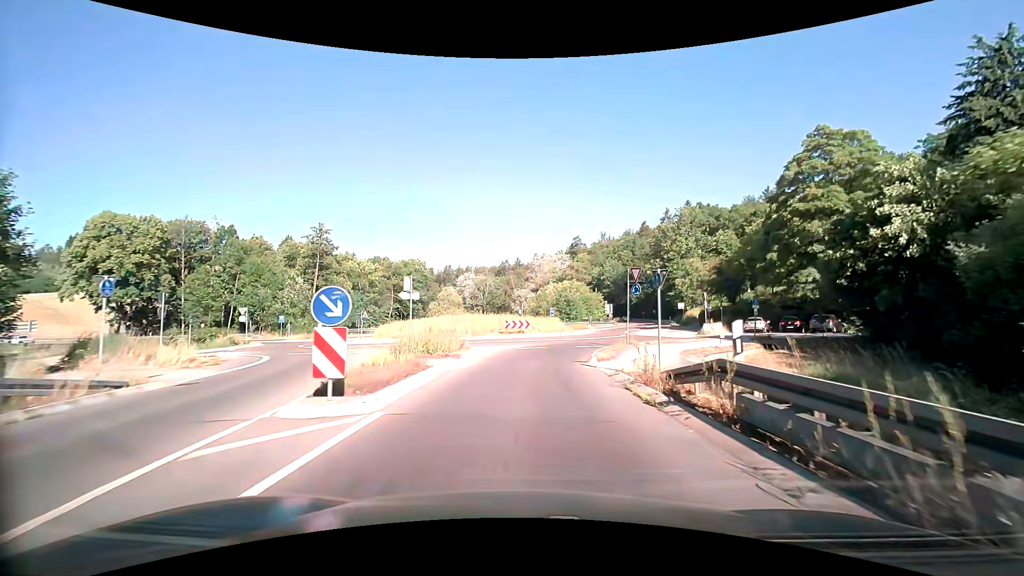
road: secondary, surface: asphalt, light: Day
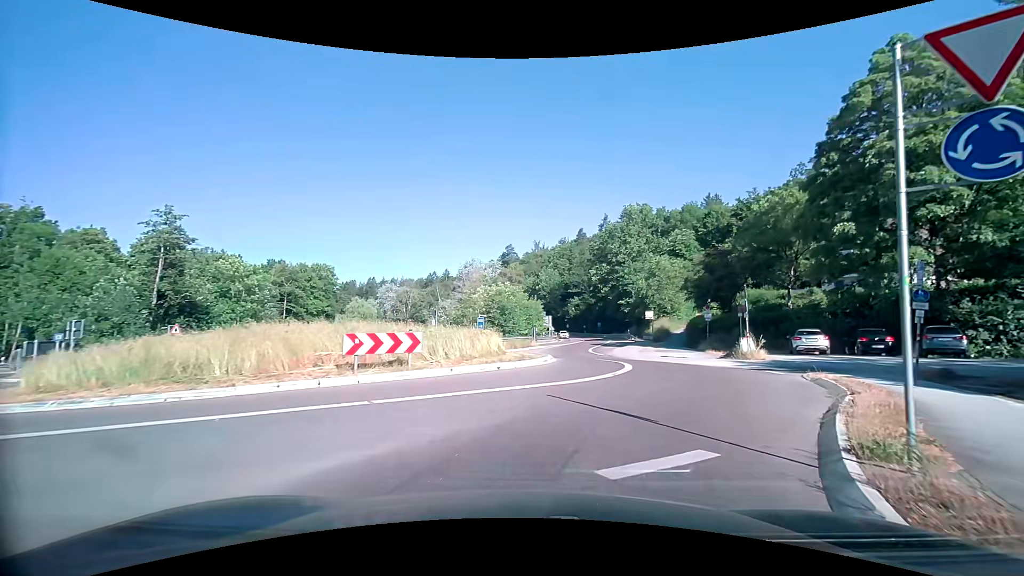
(+0.9, +20.4) m; +8°
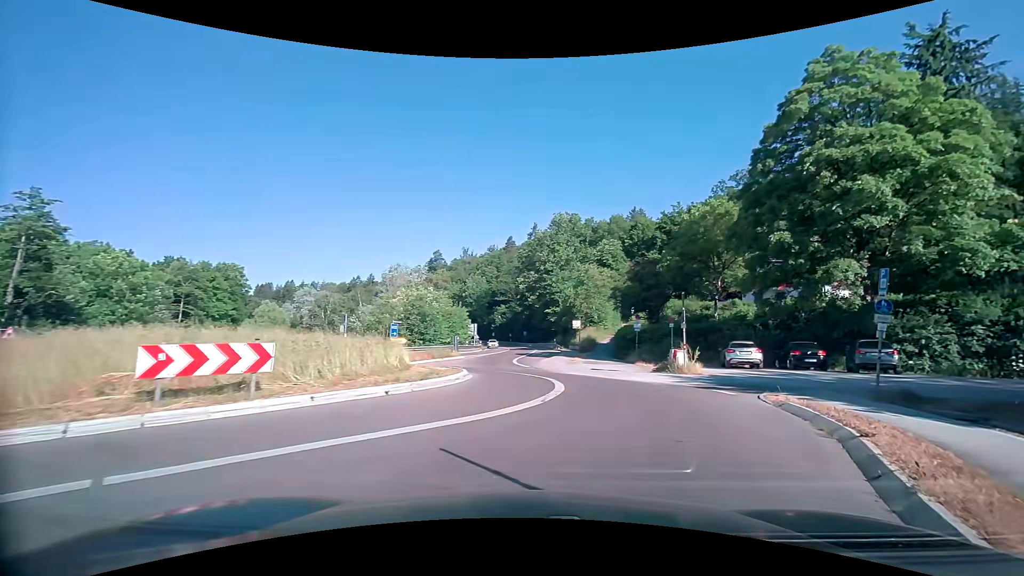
(+0.2, +3.5) m; +9°
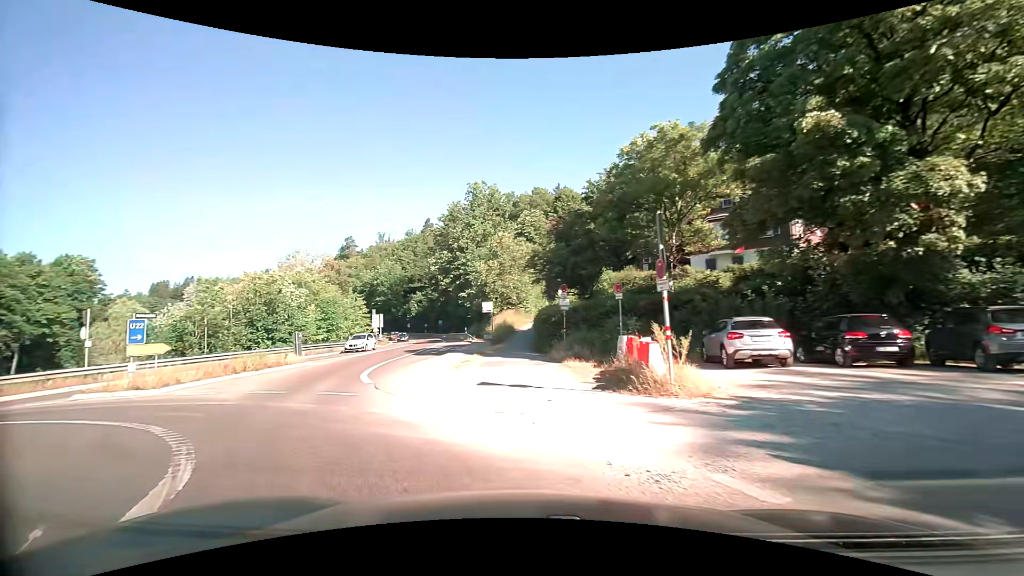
(+2.7, +13.6) m; +8°
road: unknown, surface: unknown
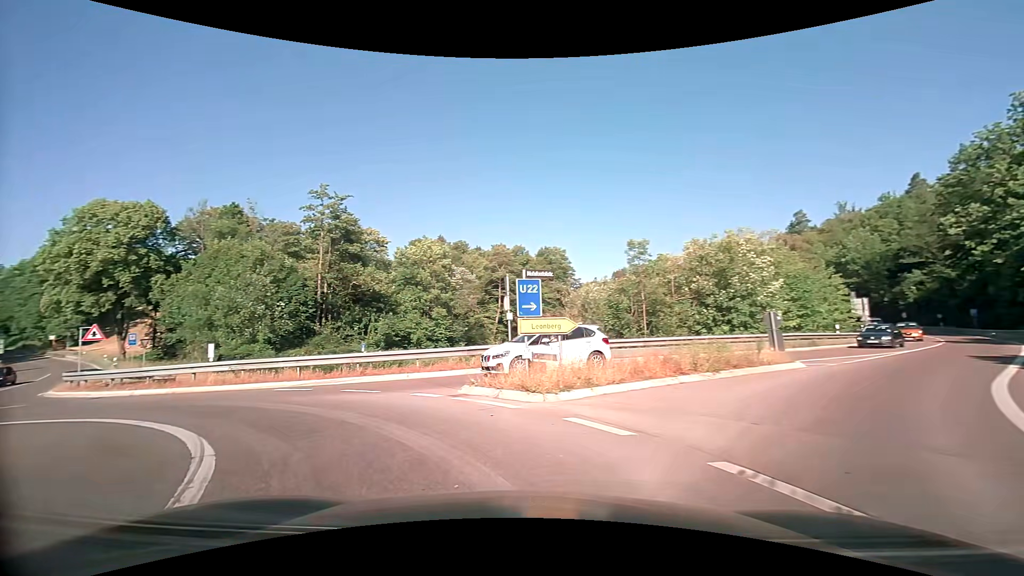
(-4.4, +10.6) m; -49°
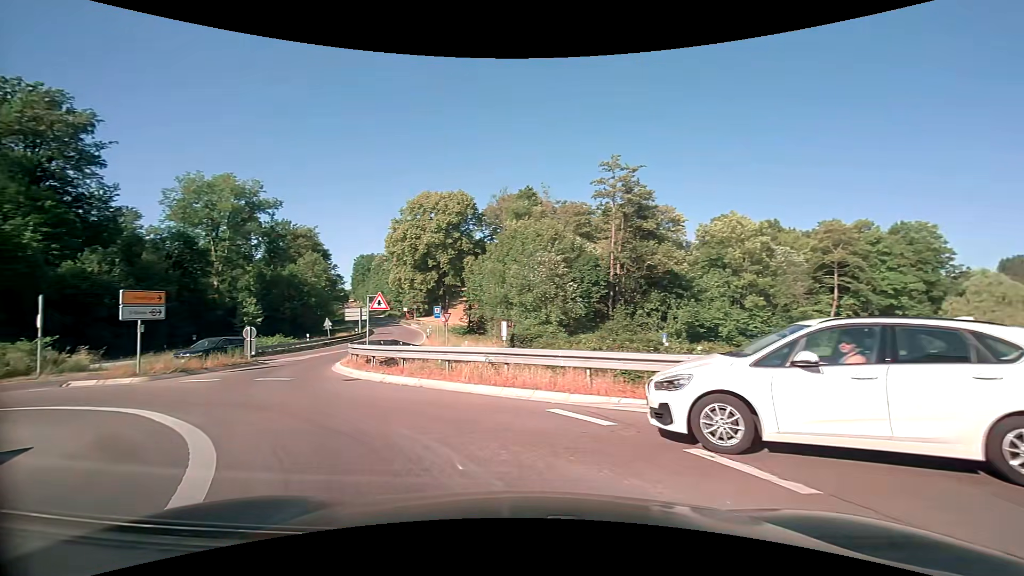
(-2.5, +8.3) m; -32°
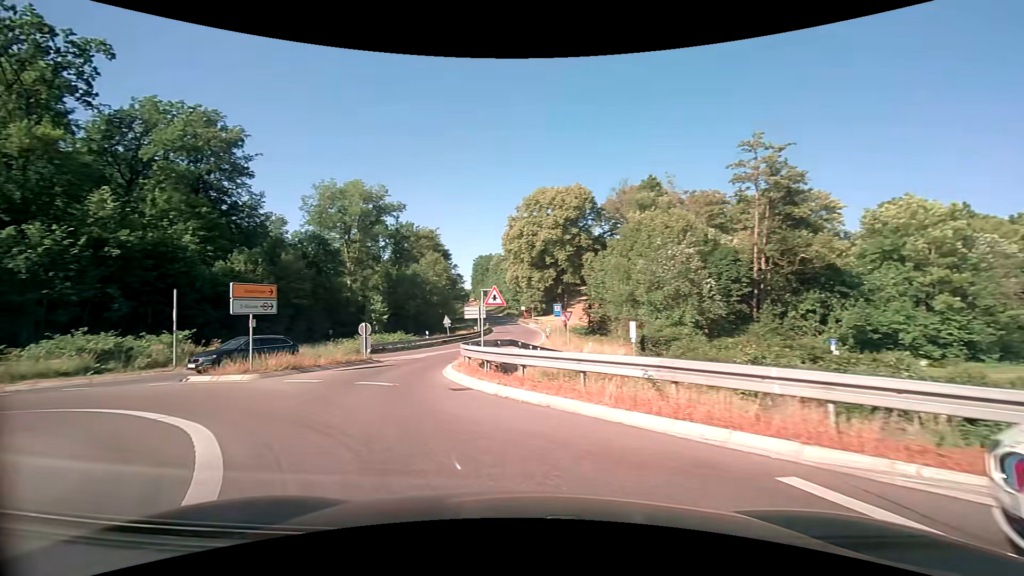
(-0.4, +3.3) m; -13°
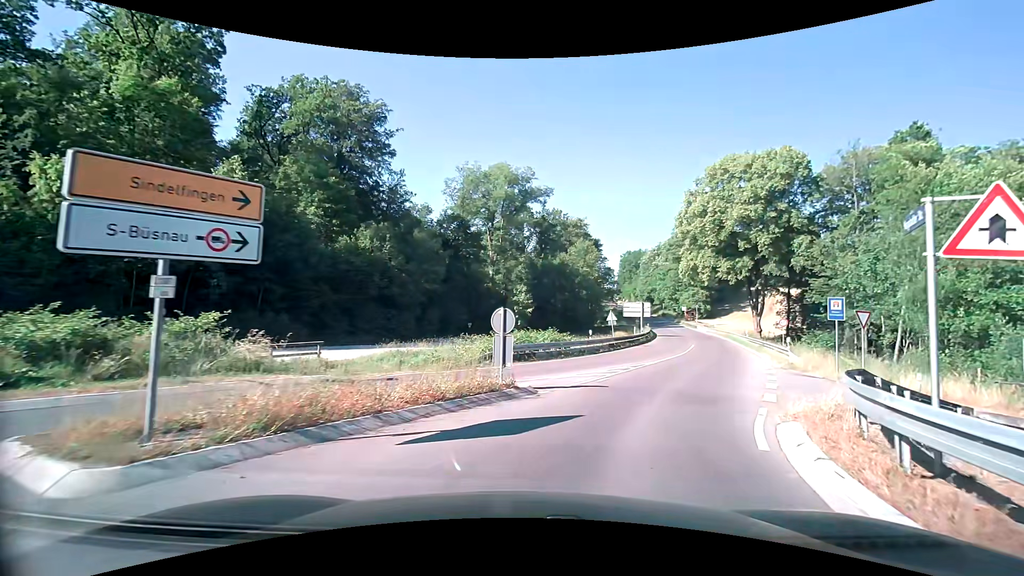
(-3.7, +12.9) m; -18°
(+2, +10) (+6, +19) (+10, +28) (+14, +37) (+18, +46) (+21, +56) (+24, +66) (+26, +75) (+28, +85) (+30, +95) m
